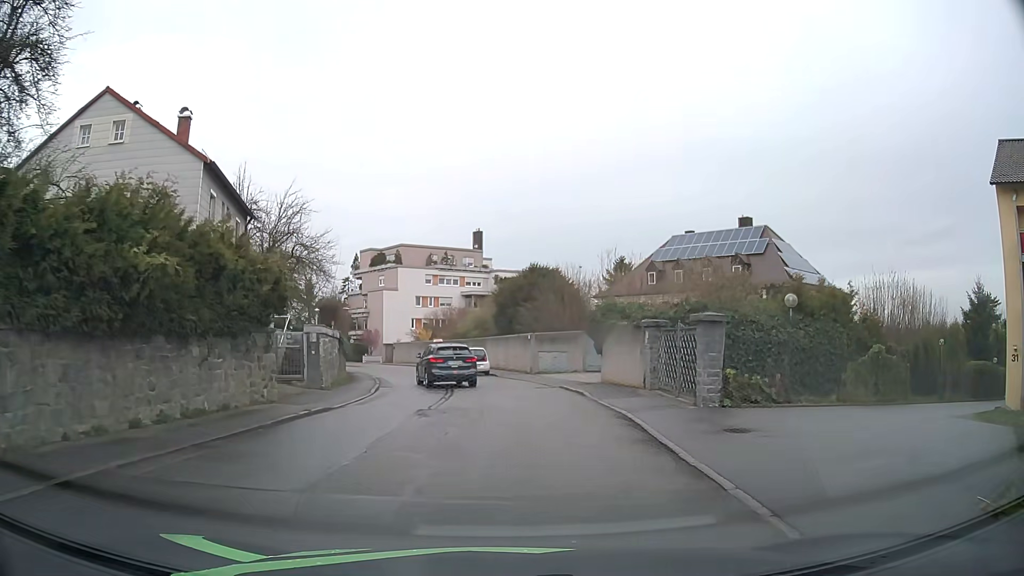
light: Day
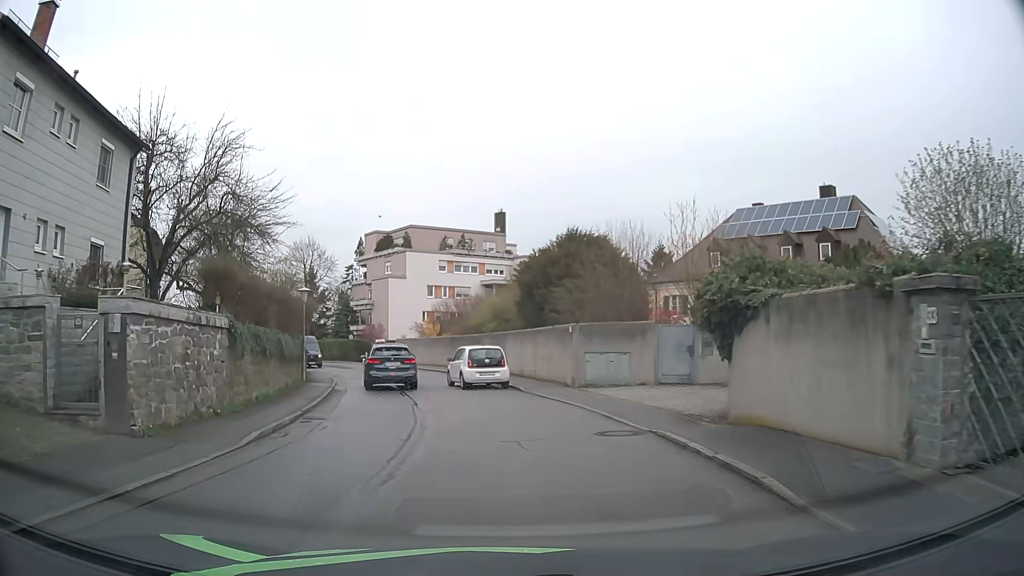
(0.0, +12.3) m; -2°
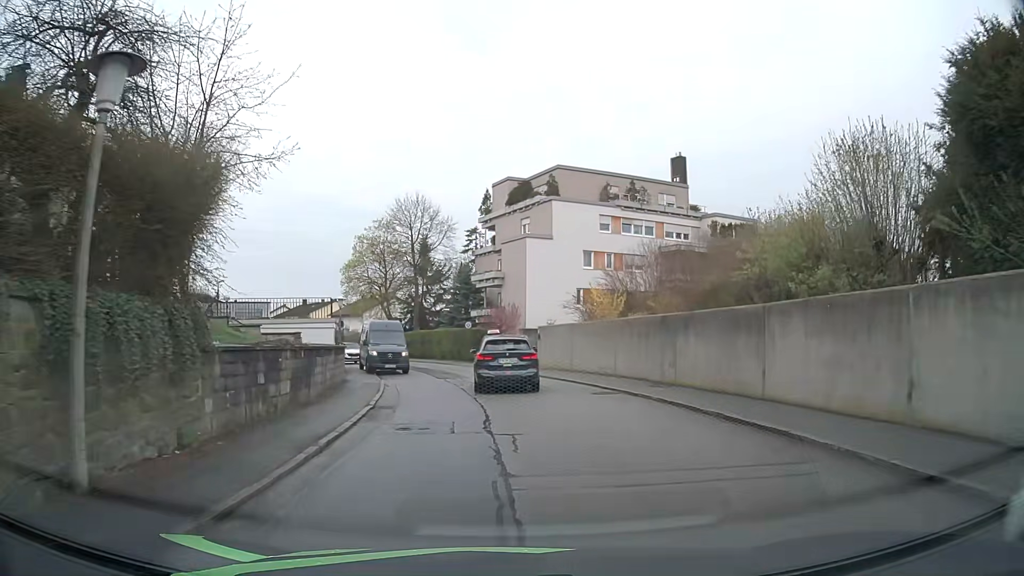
(-3.6, +23.2) m; -12°
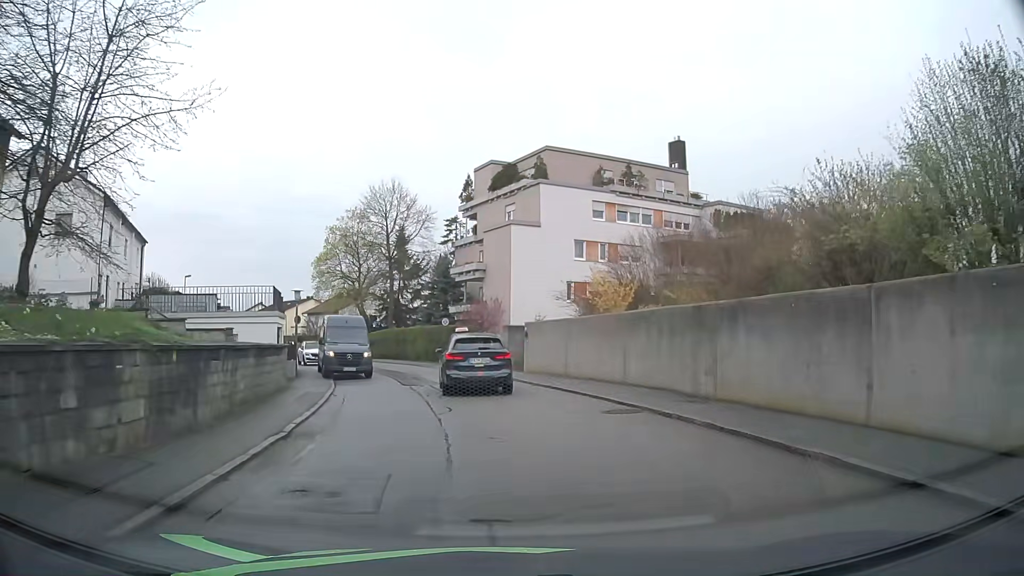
(+0.1, +5.1) m; +1°
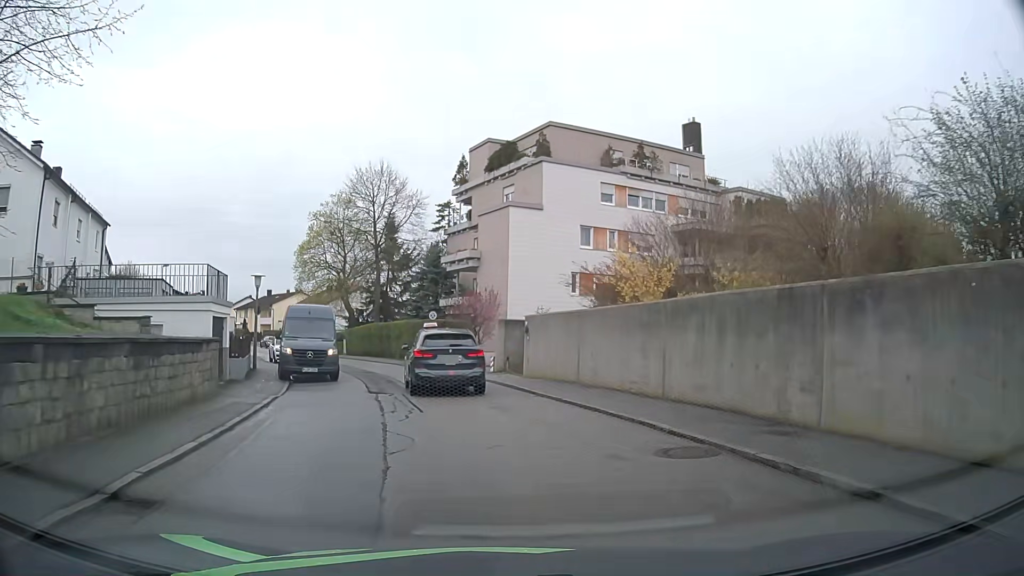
(0.0, +5.0) m; +1°
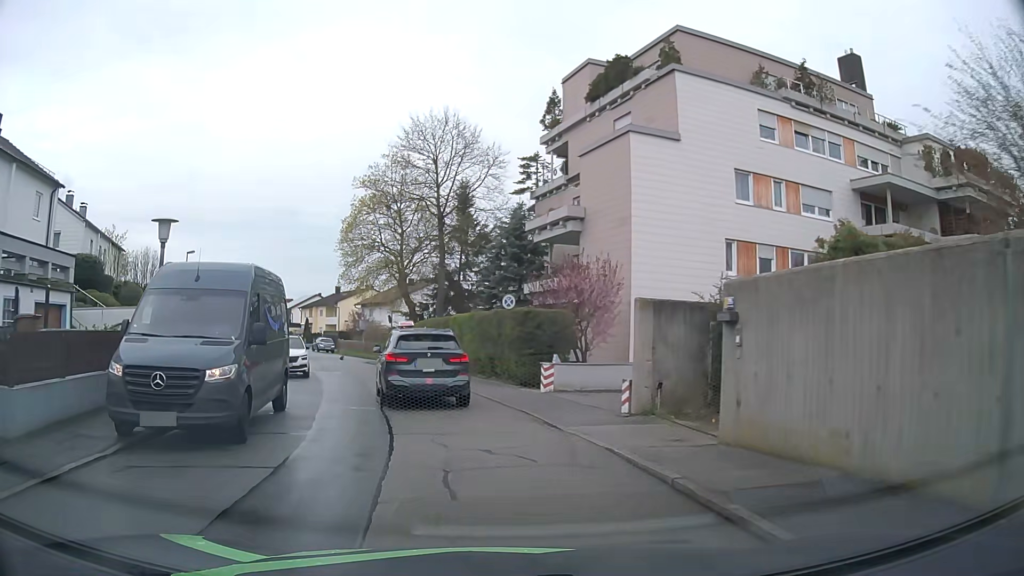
(-0.6, +14.0) m; -7°
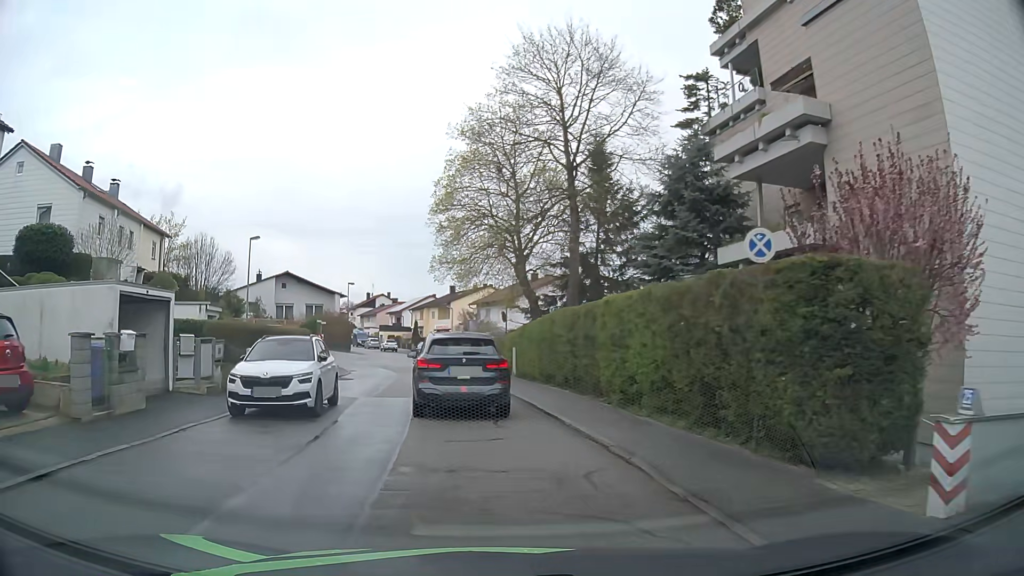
(-1.1, +12.4) m; -10°
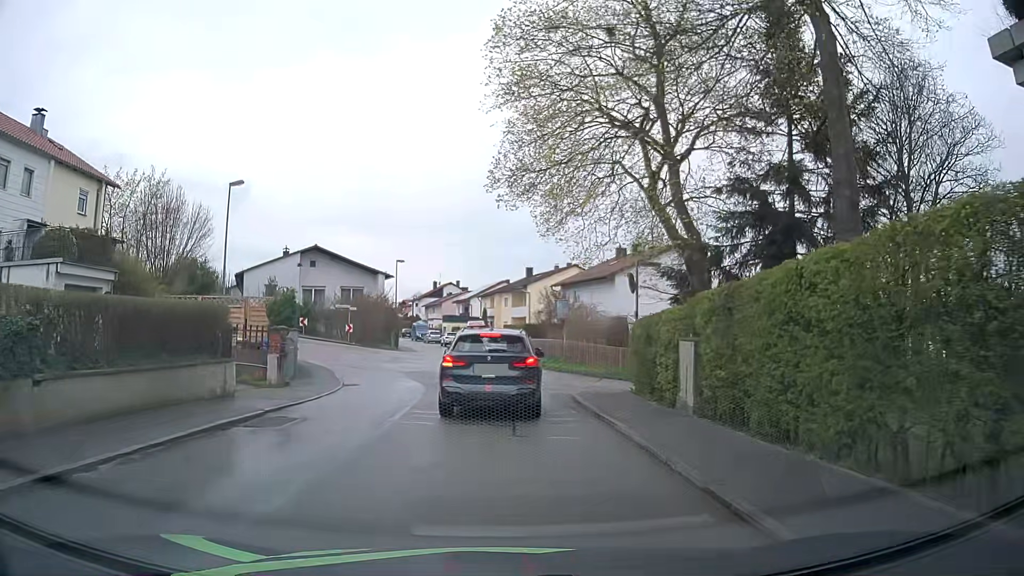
(-1.5, +16.9) m; -6°
